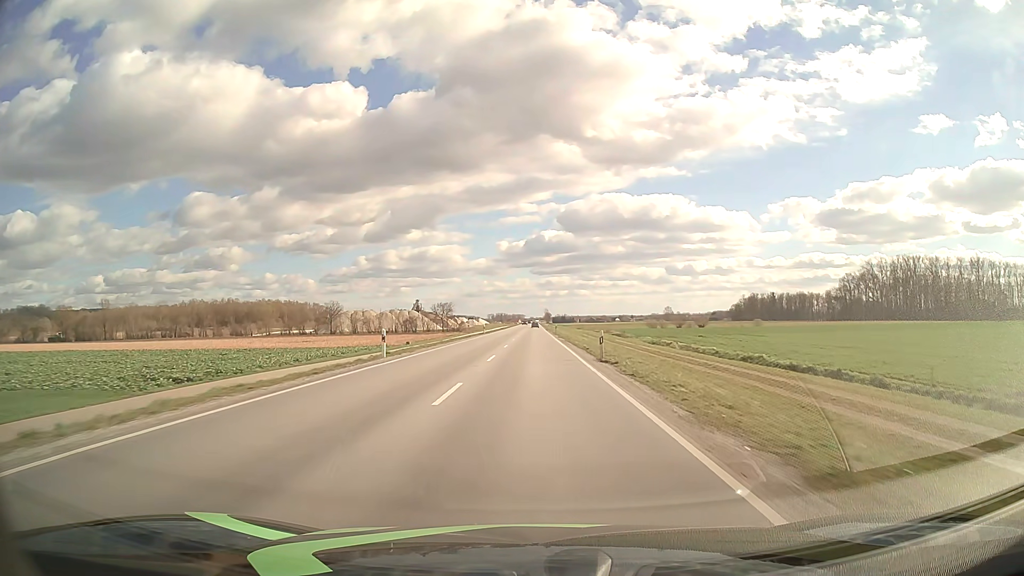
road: primary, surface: asphalt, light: Day
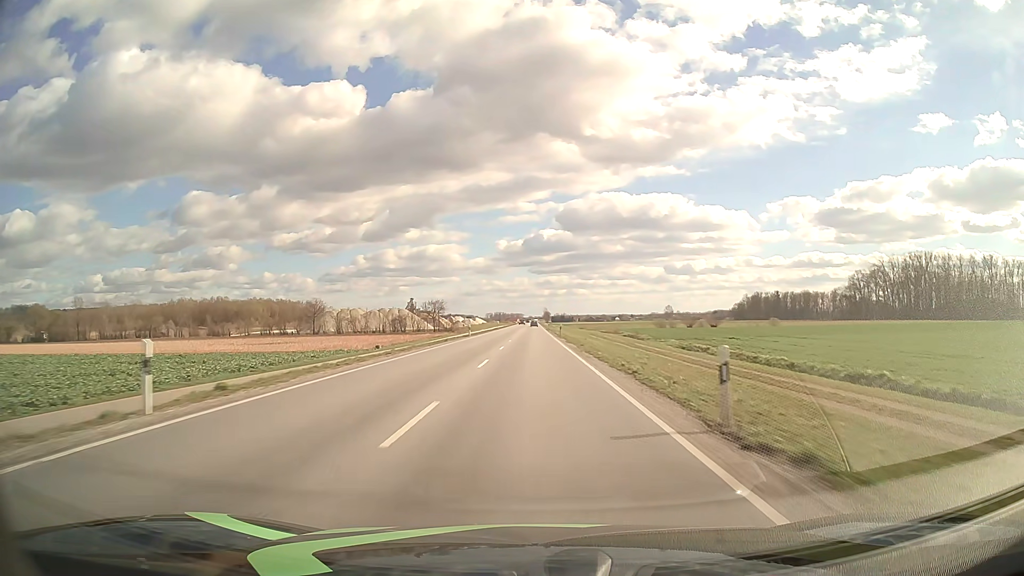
(0.0, +15.8) m; 0°
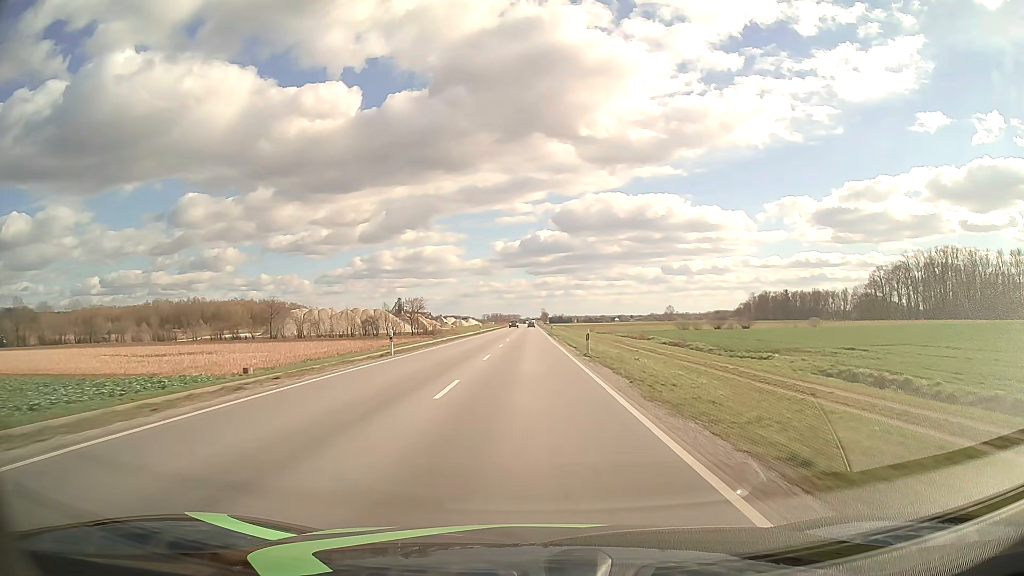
(+0.1, +31.7) m; 0°
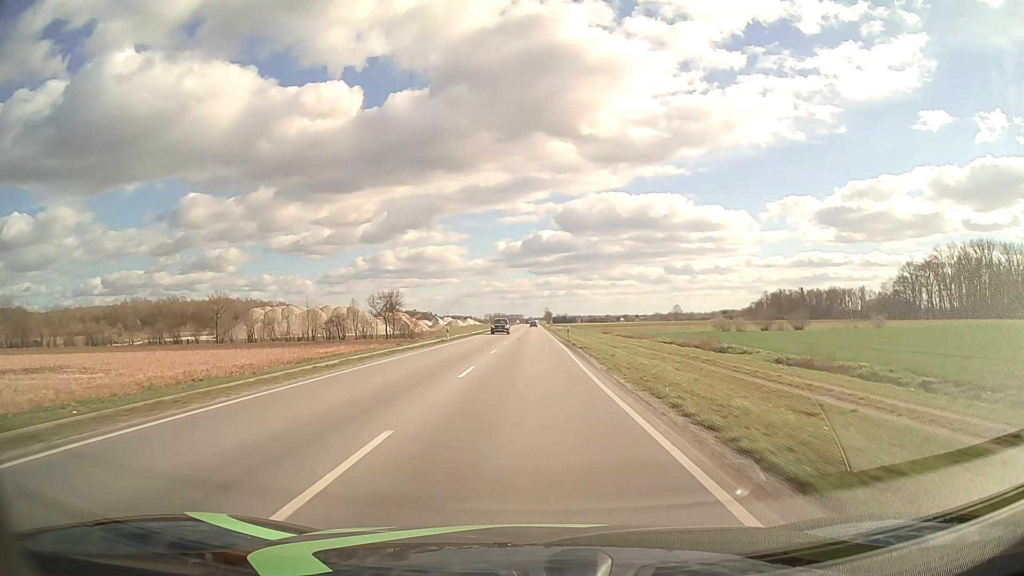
(-0.1, +31.7) m; 0°
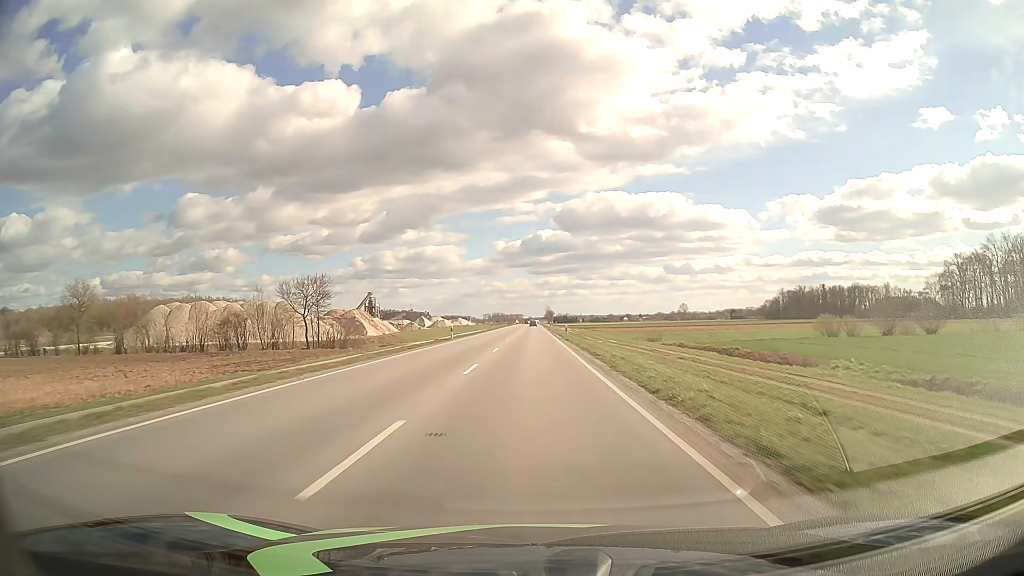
(0.0, +47.6) m; 0°
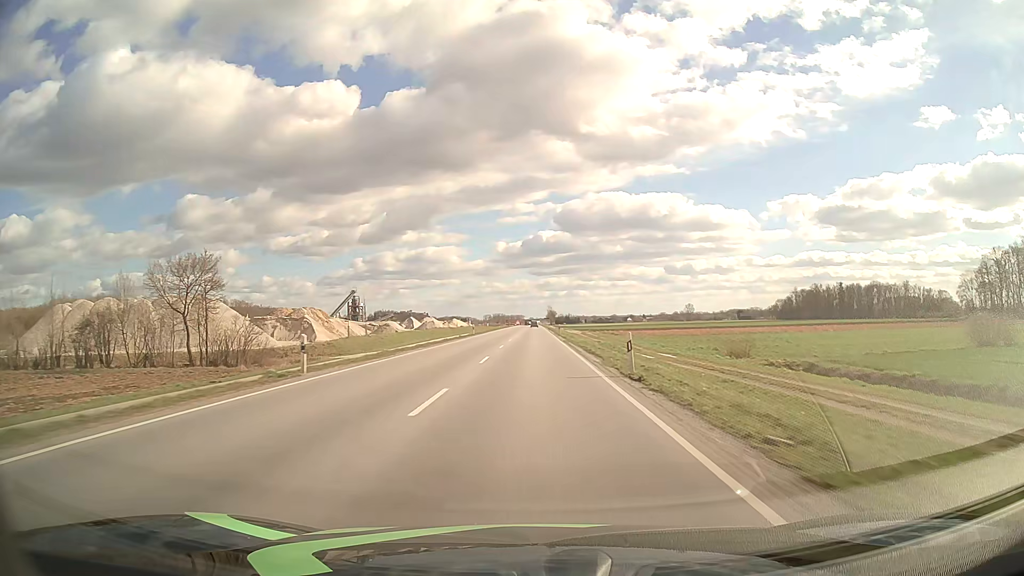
(0.0, +31.7) m; 0°
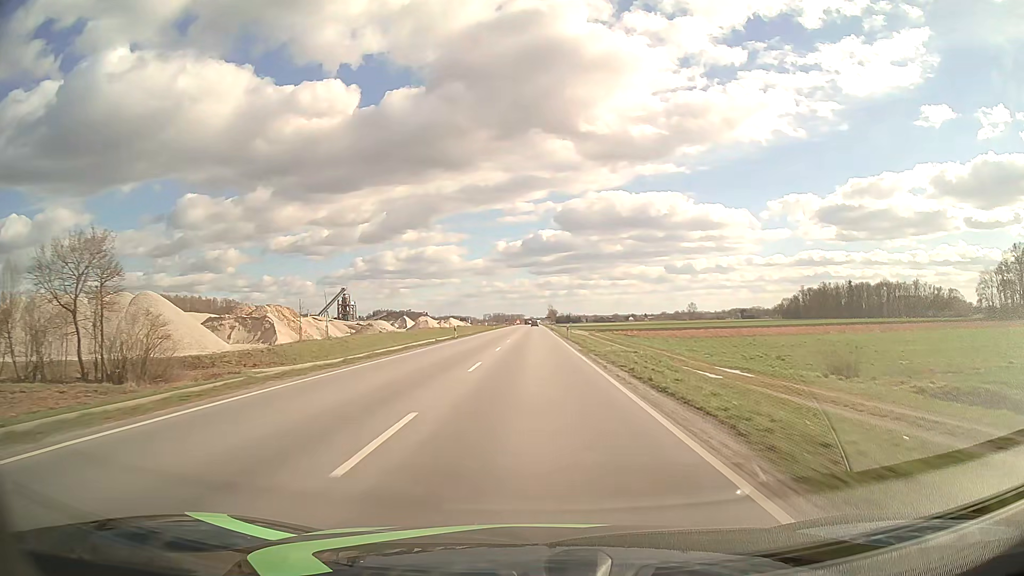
(0.0, +15.8) m; 0°
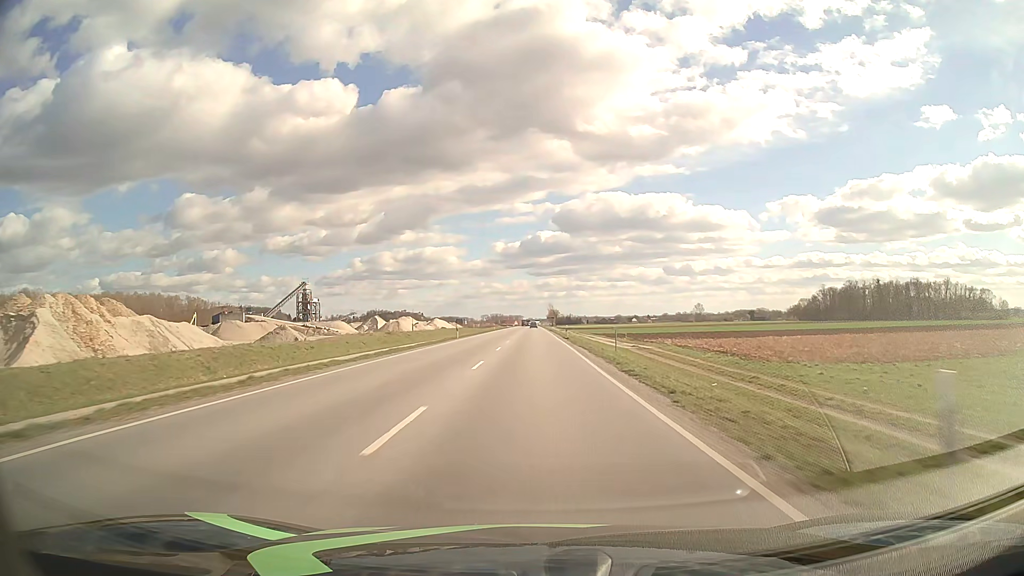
(0.0, +47.5) m; 0°
(0, +10) (0, +20) (0, +30) (0, +40) (0, +50) (0, +60) (0, +70) (0, +80) (0, +90) (0, +100) m
